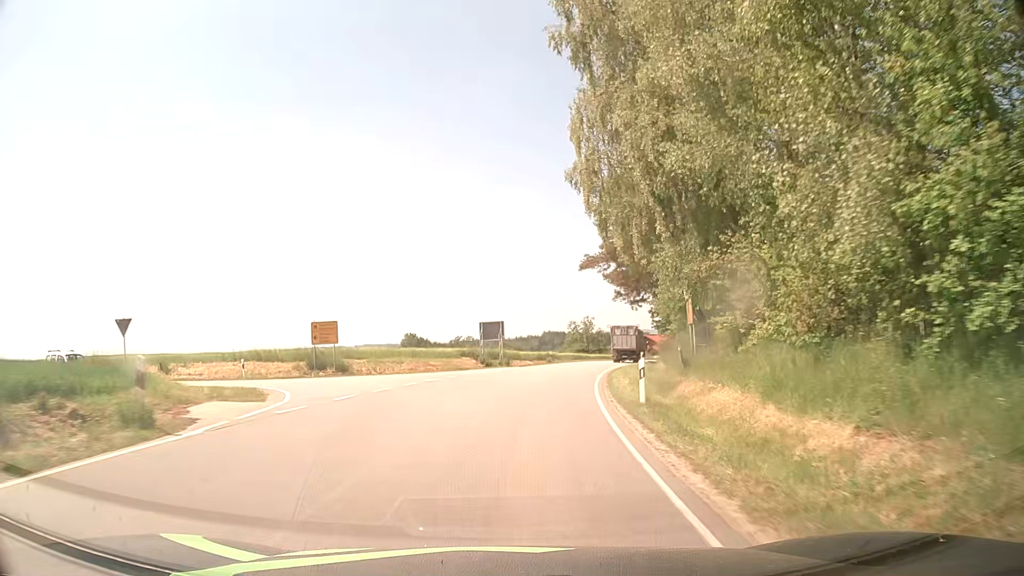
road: tertiary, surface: asphalt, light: Day
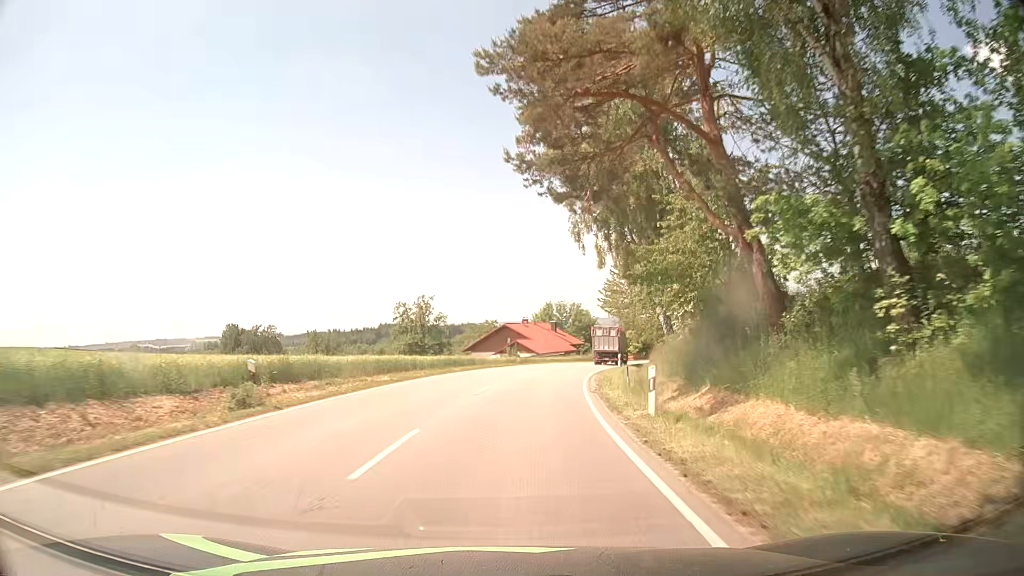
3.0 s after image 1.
(+5.8, +44.3) m; +14°
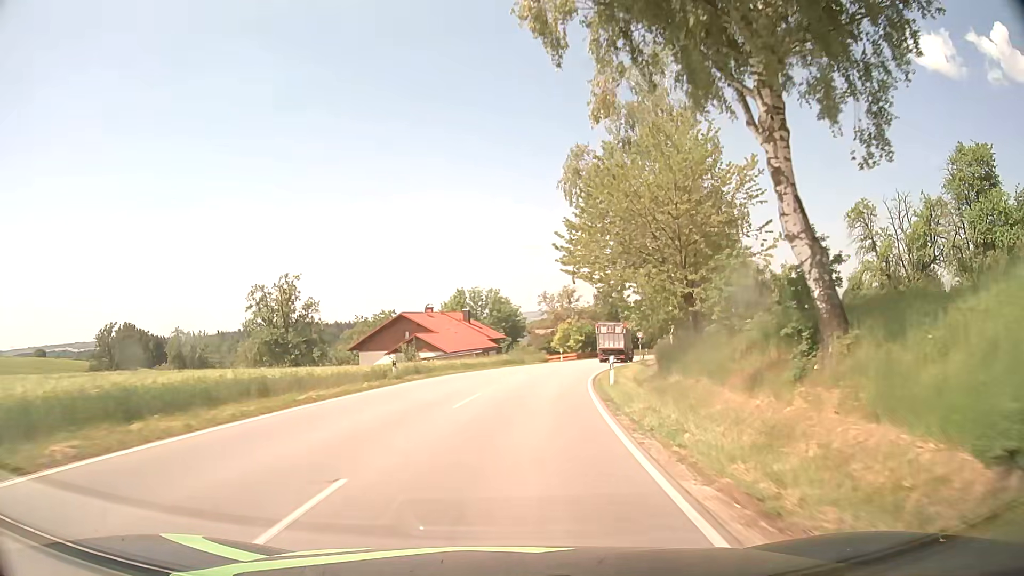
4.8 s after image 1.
(+2.0, +27.7) m; +8°
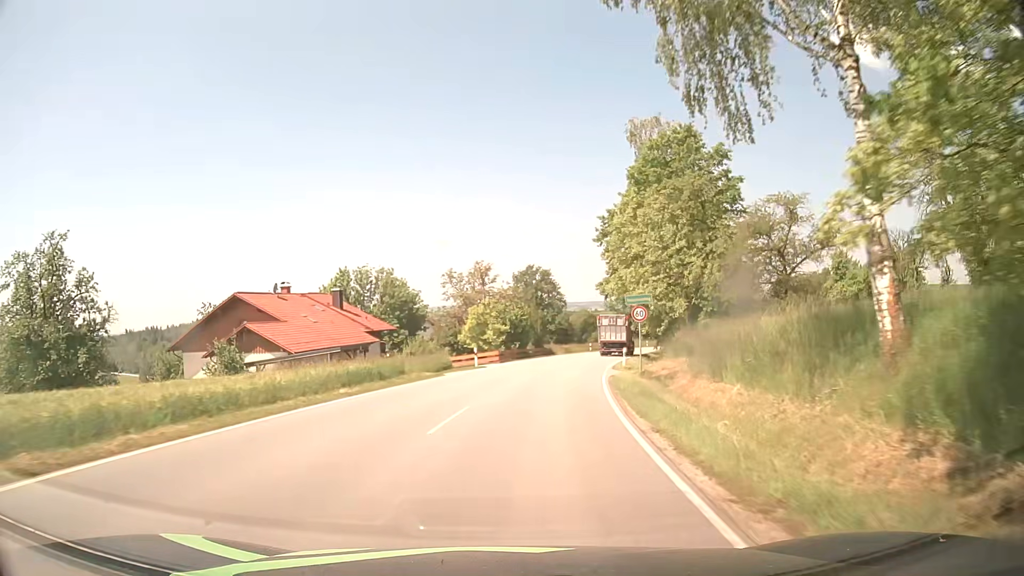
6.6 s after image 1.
(+1.9, +28.0) m; +8°
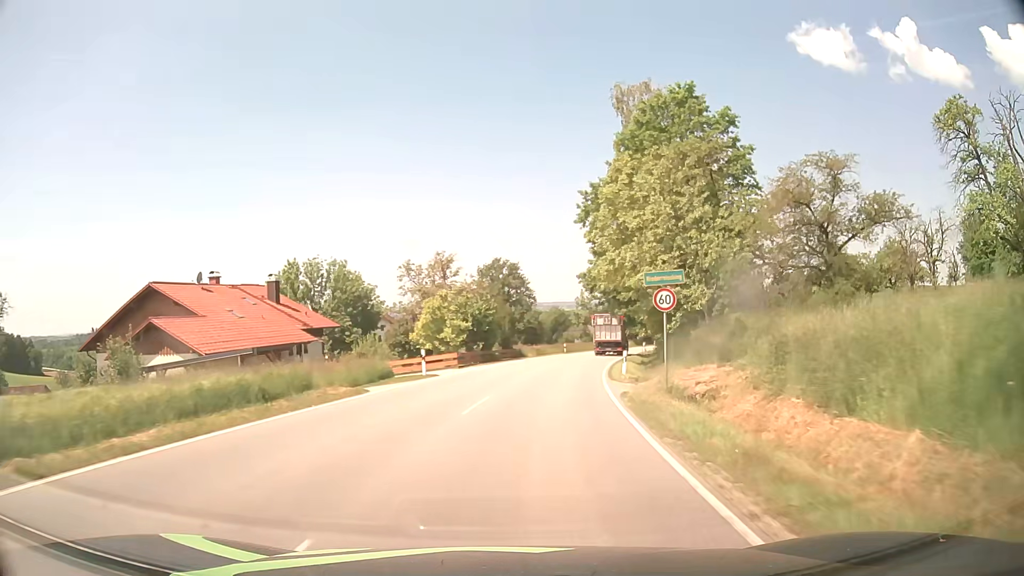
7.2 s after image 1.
(+0.2, +9.2) m; +2°
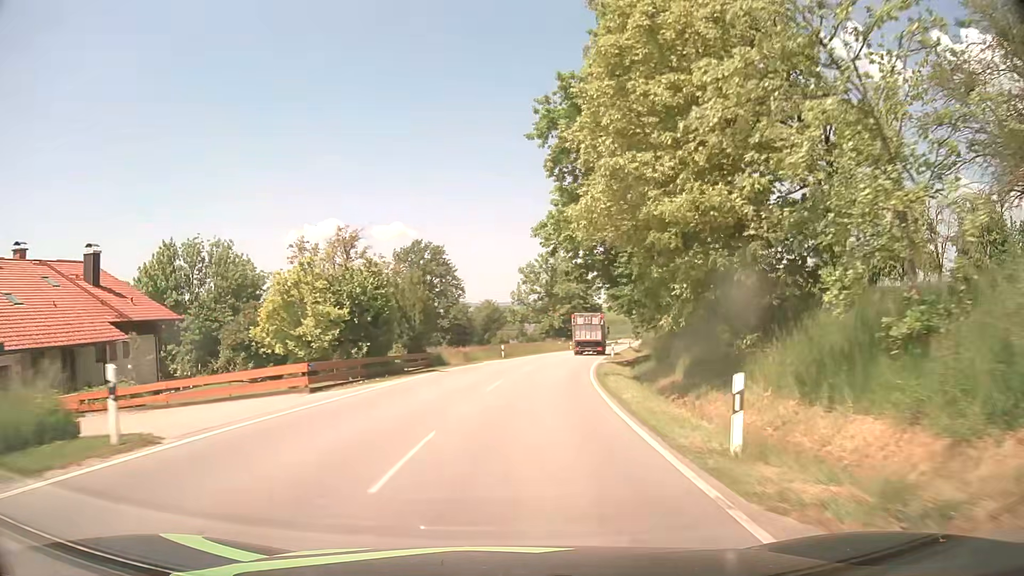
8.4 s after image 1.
(+1.1, +18.2) m; +6°
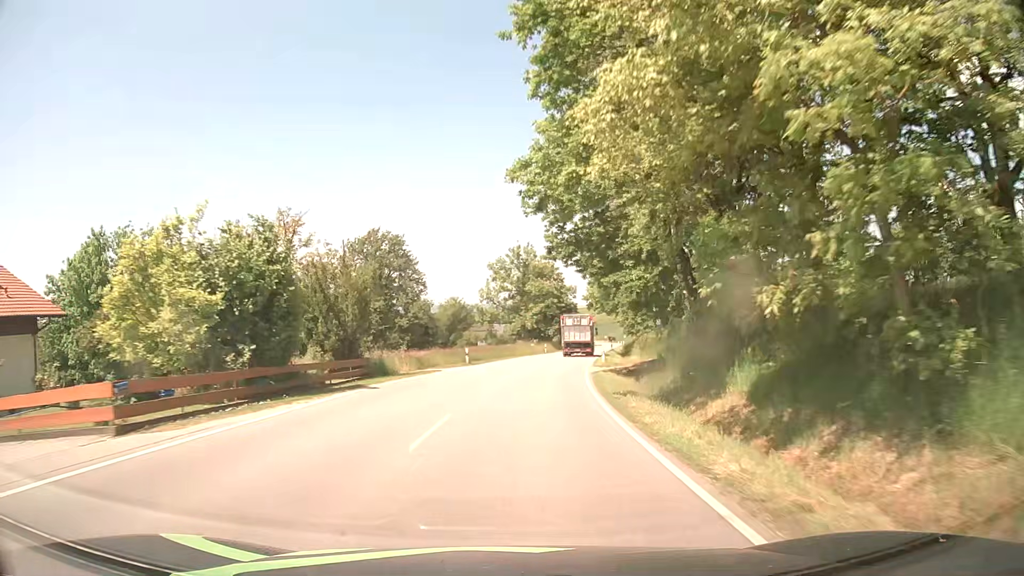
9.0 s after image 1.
(+0.2, +9.2) m; +3°
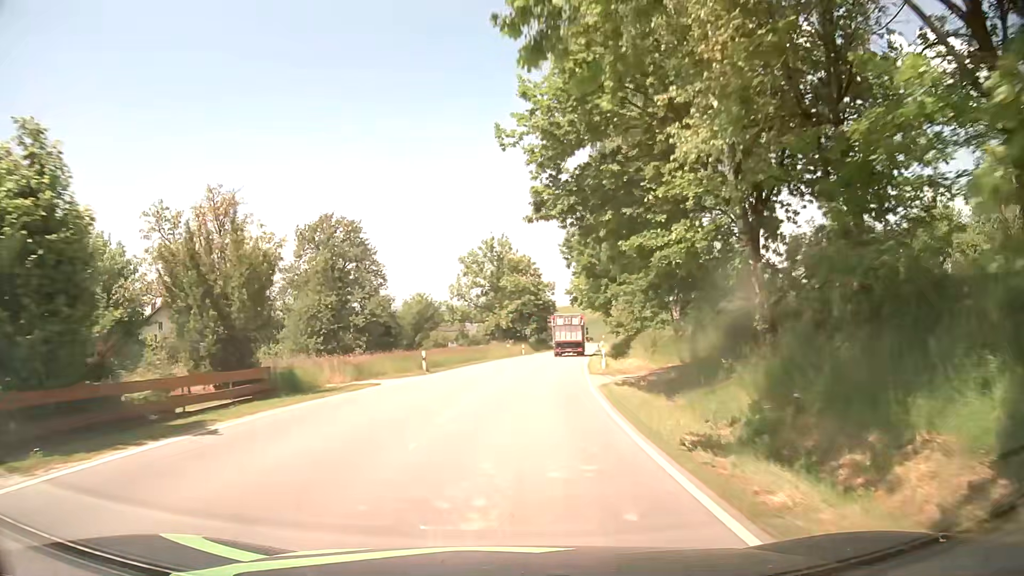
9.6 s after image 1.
(+0.2, +9.4) m; +2°
(0, +10) (+1, +20) (+2, +30) (+3, +40) (+4, +50) (+6, +60) (+7, +70) (+8, +79) (+10, +89) (+11, +99) m
